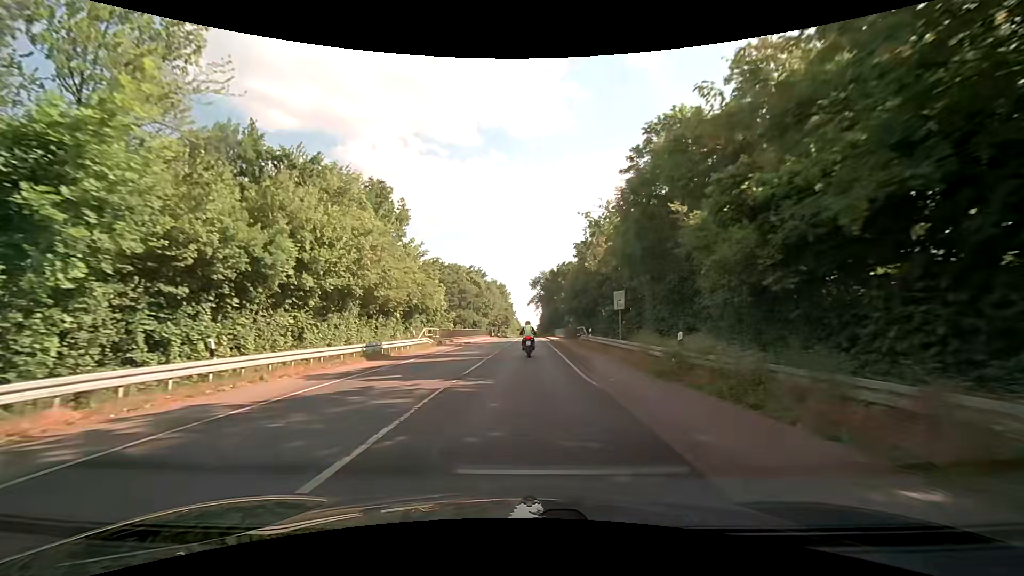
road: tertiary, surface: asphalt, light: Day
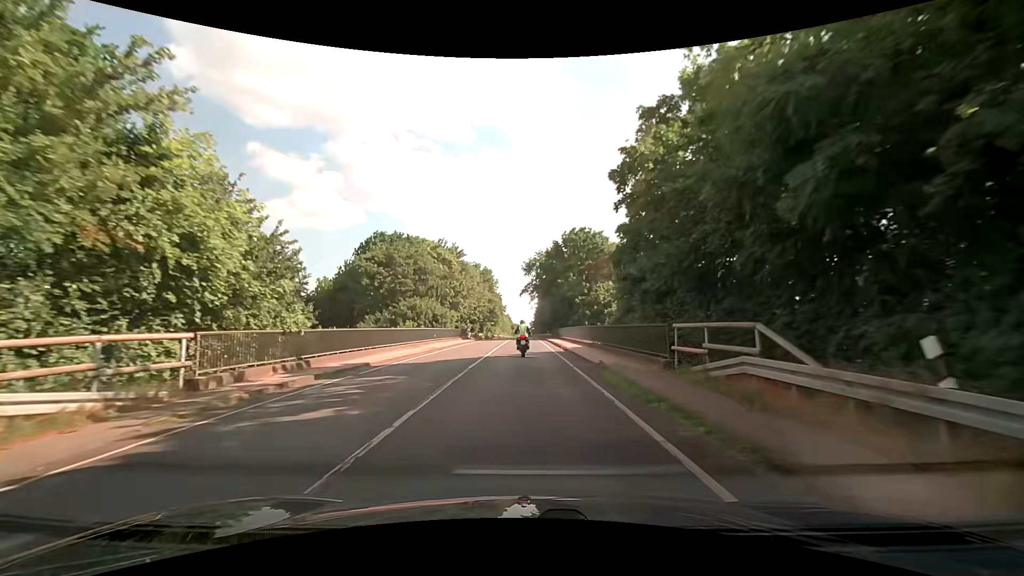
(+0.3, +30.5) m; +1°
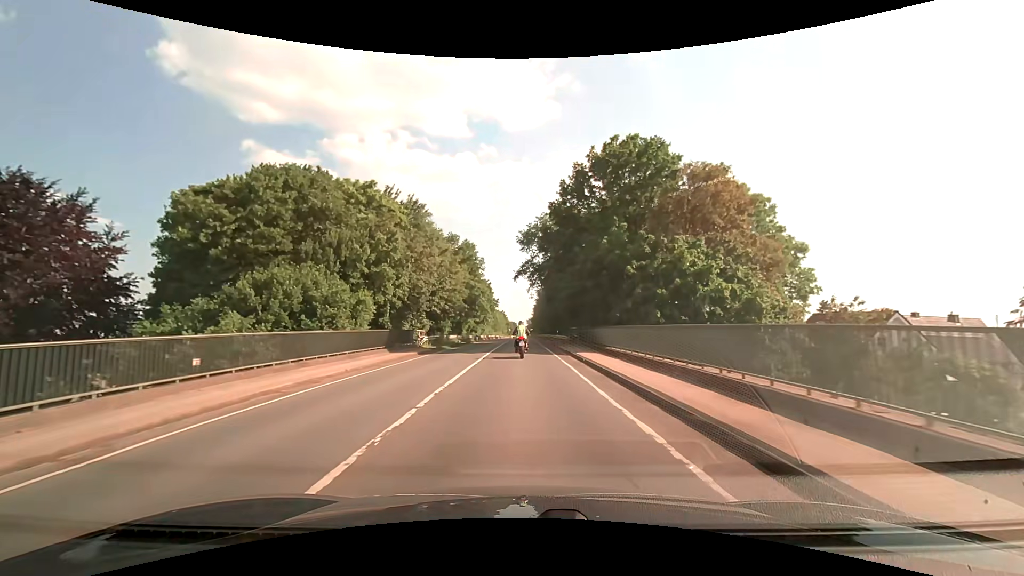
(+0.1, +30.6) m; 0°
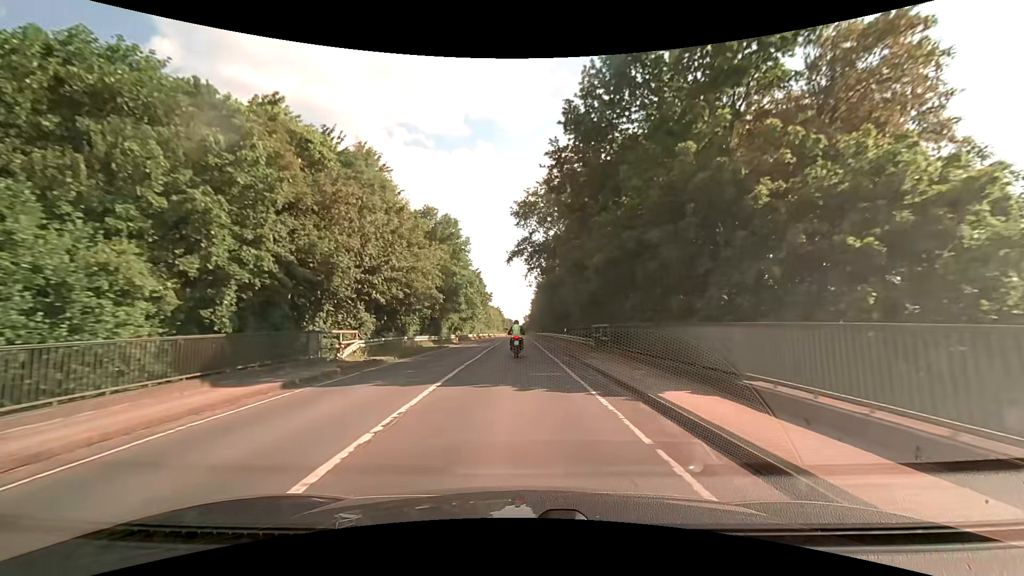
(+0.1, +15.4) m; +1°
